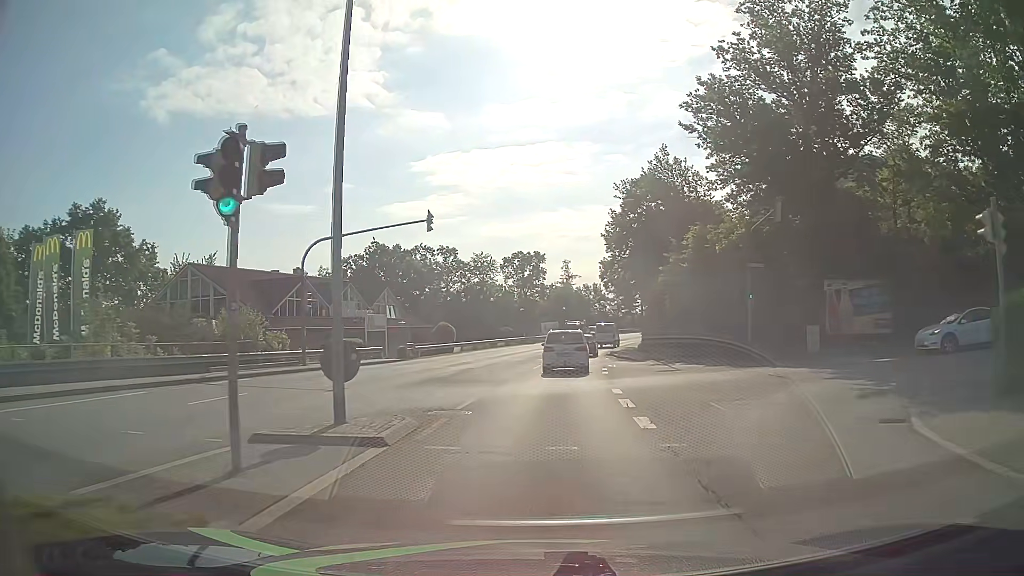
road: tertiary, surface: asphalt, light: Day
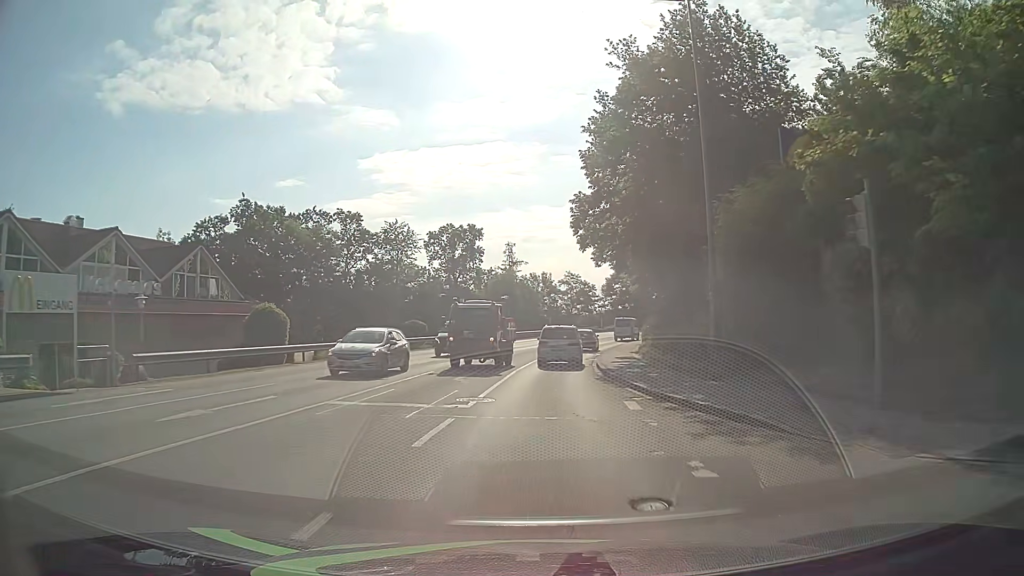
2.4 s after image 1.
(+1.0, +27.7) m; +5°
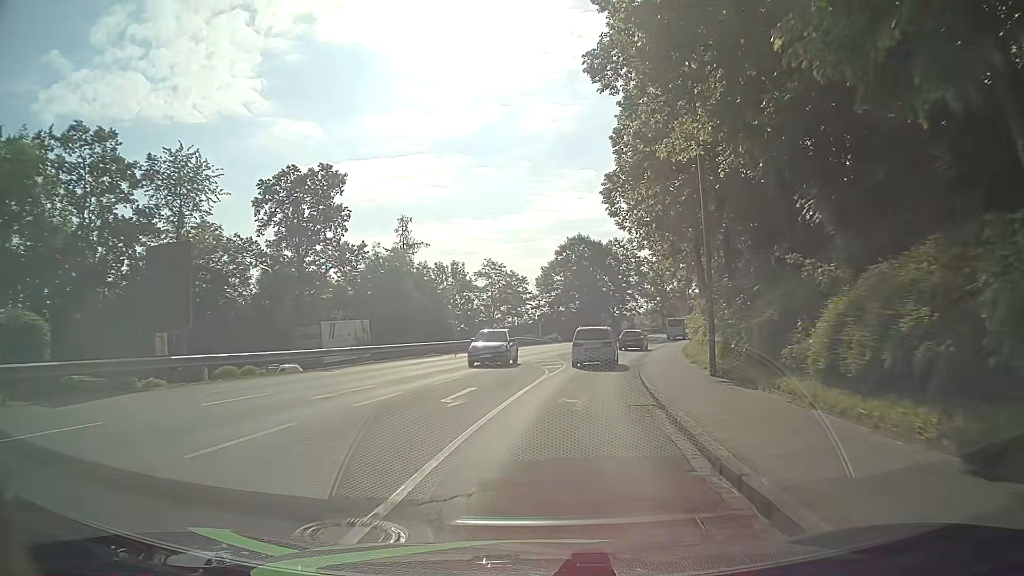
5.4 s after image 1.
(+1.7, +36.8) m; +7°
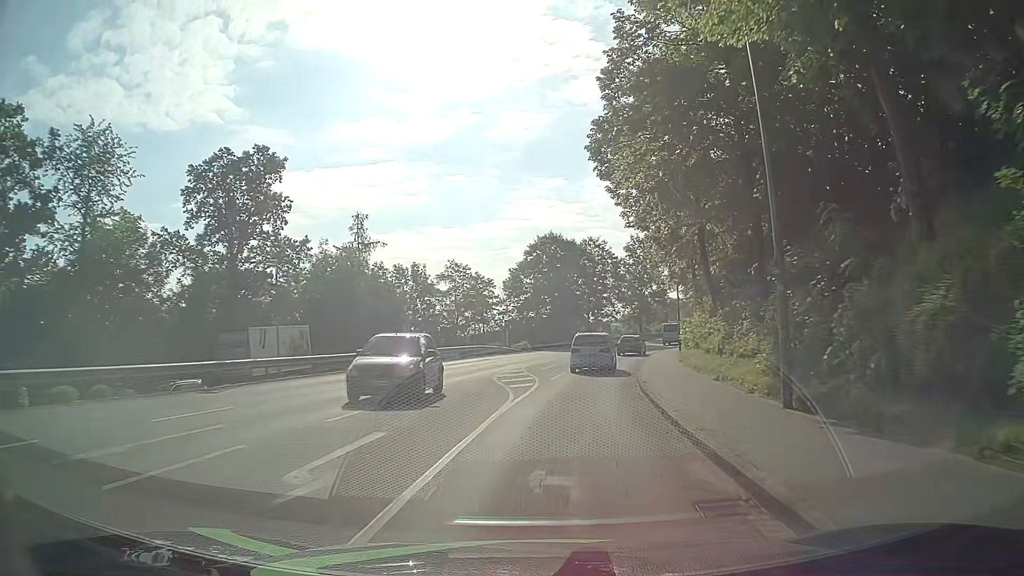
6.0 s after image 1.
(+0.2, +7.5) m; +2°
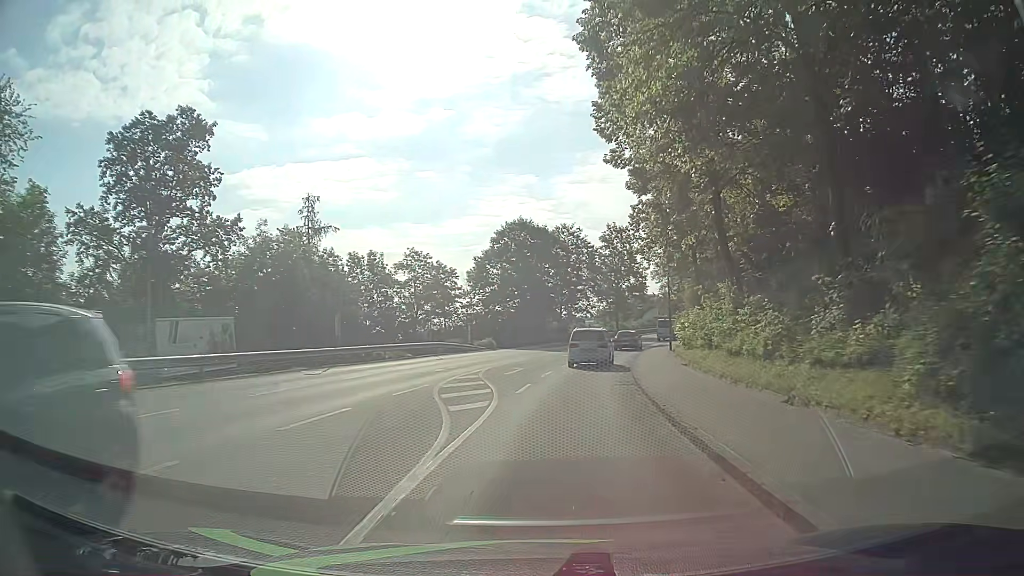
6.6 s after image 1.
(+0.2, +7.5) m; +3°
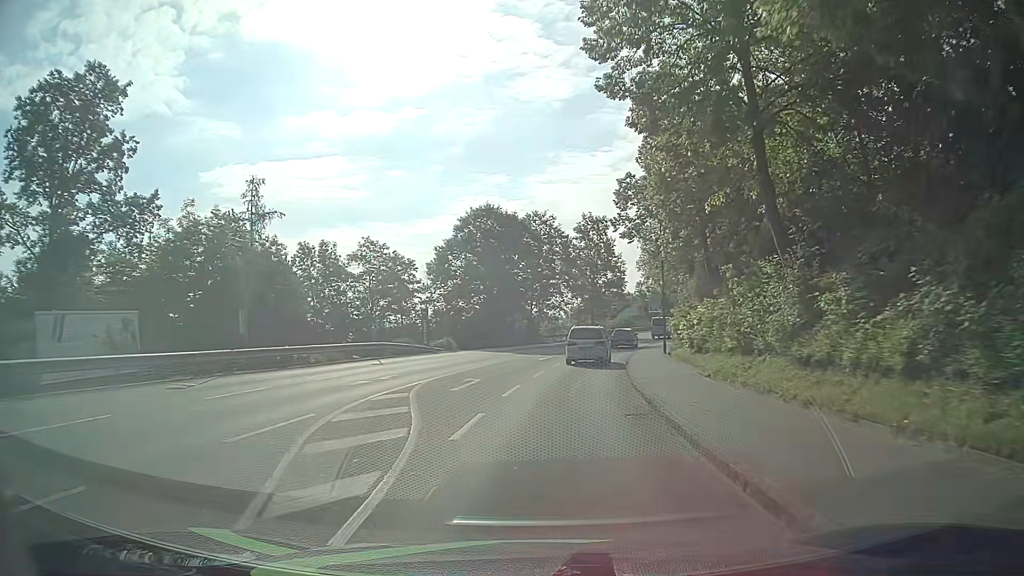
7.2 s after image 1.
(+0.1, +7.5) m; +2°
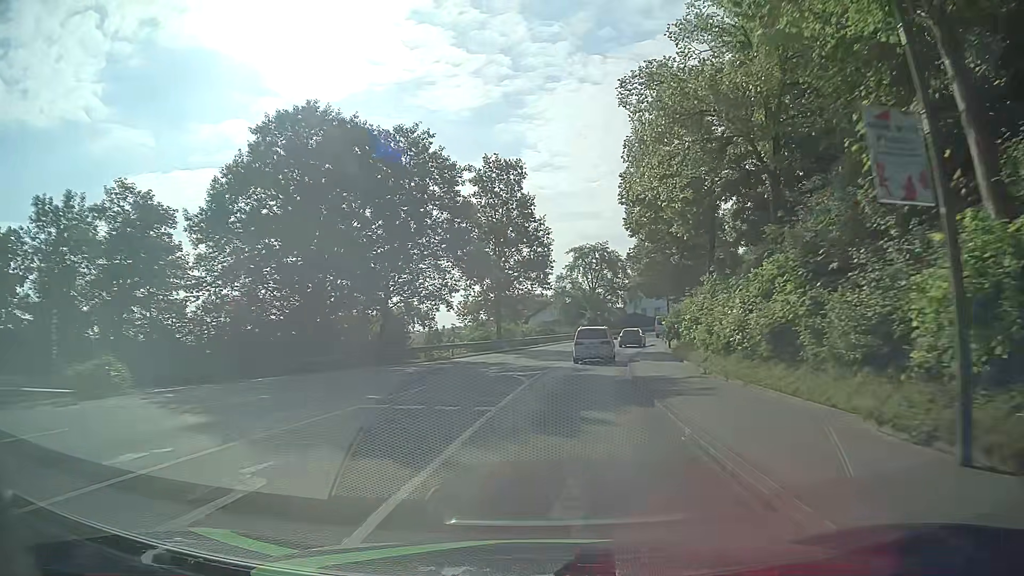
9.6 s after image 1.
(+2.0, +30.5) m; +9°
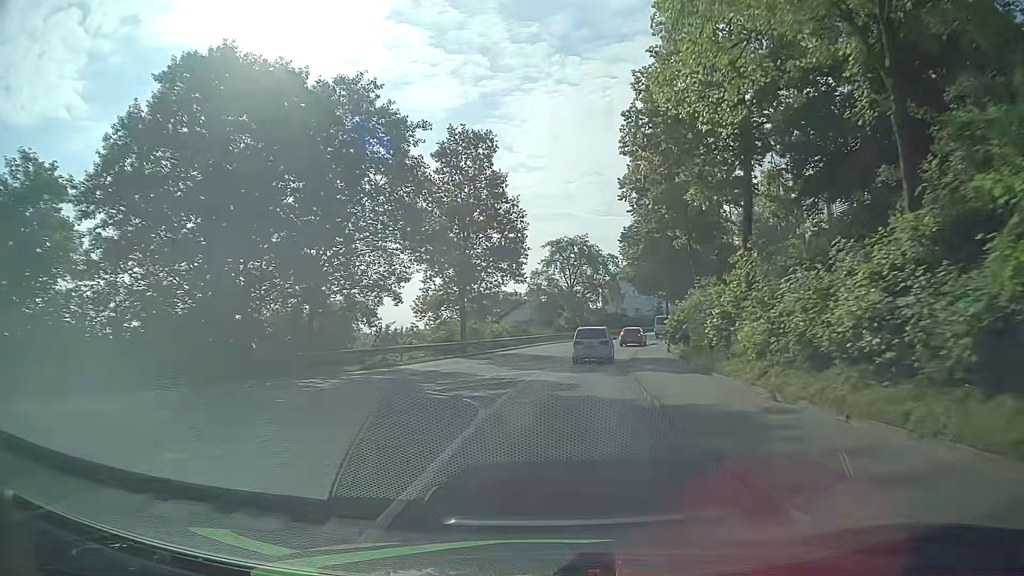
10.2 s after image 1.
(-0.1, +7.8) m; +1°
